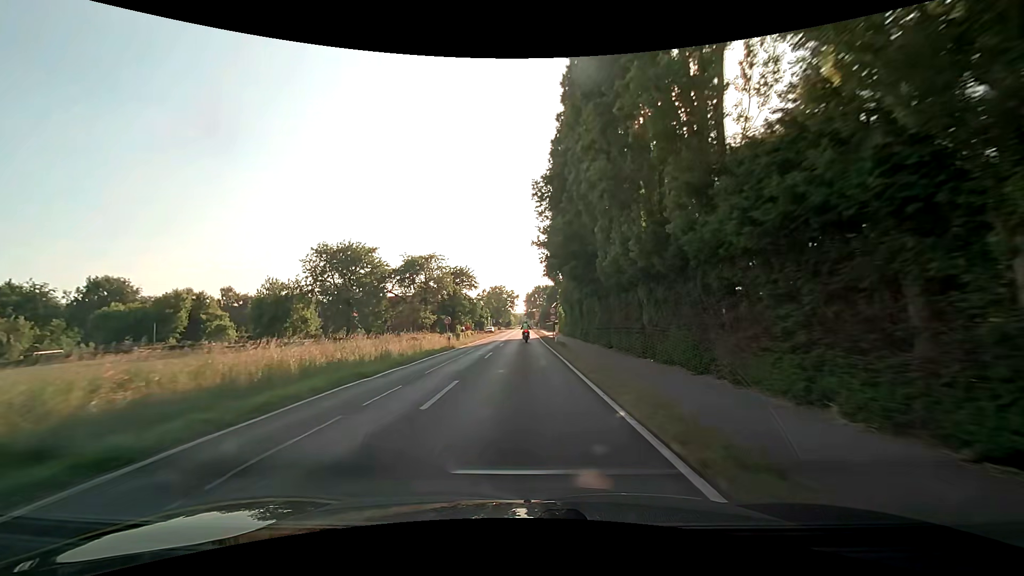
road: secondary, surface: asphalt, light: Day
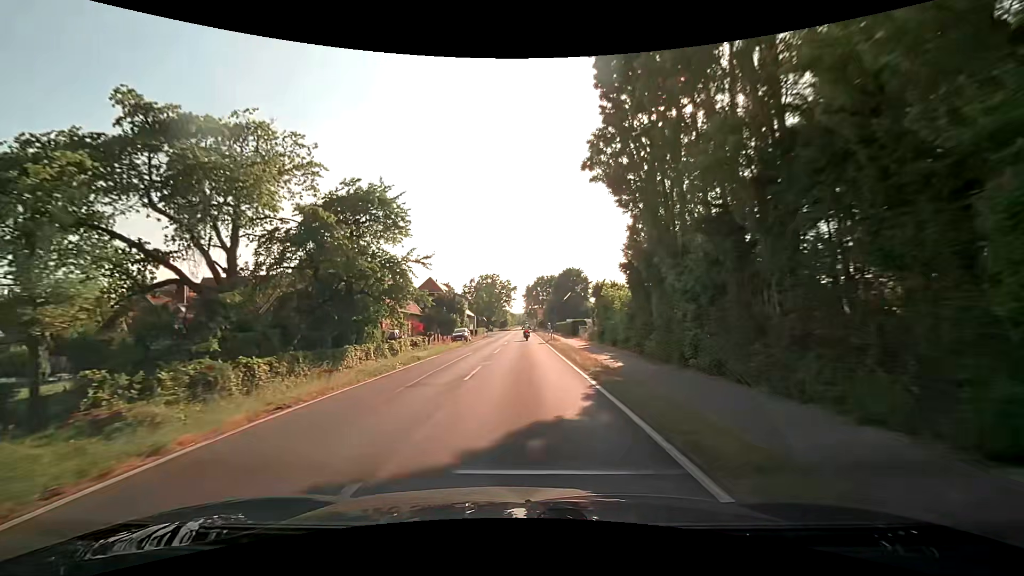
(-0.1, +43.5) m; 0°
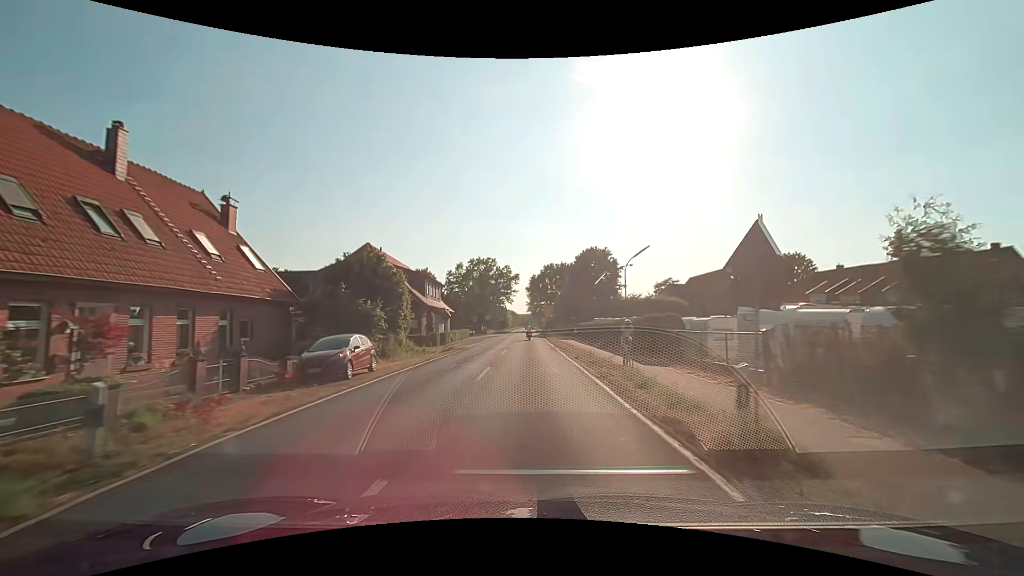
(+0.1, +36.0) m; 0°
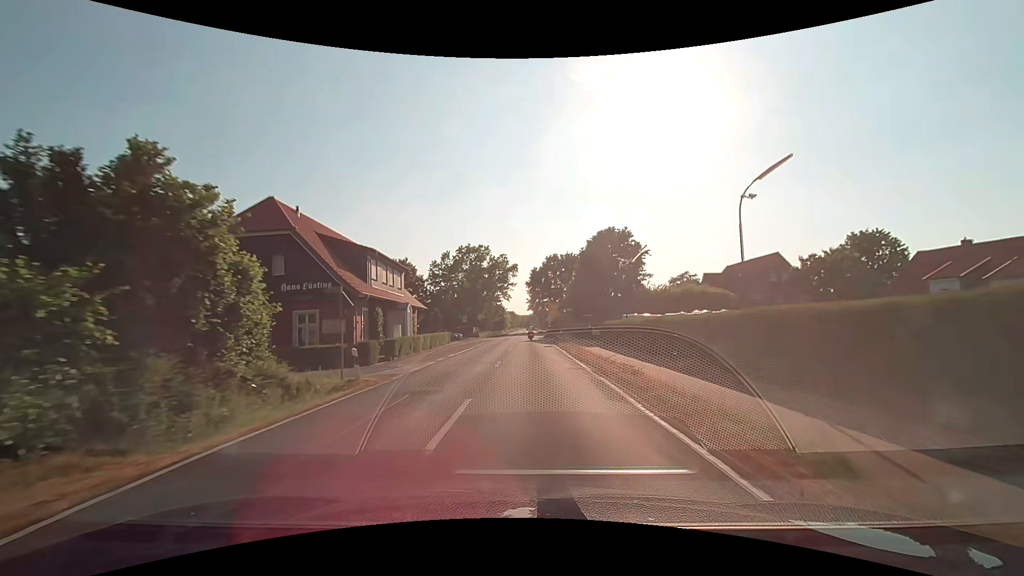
(0.0, +19.1) m; 0°
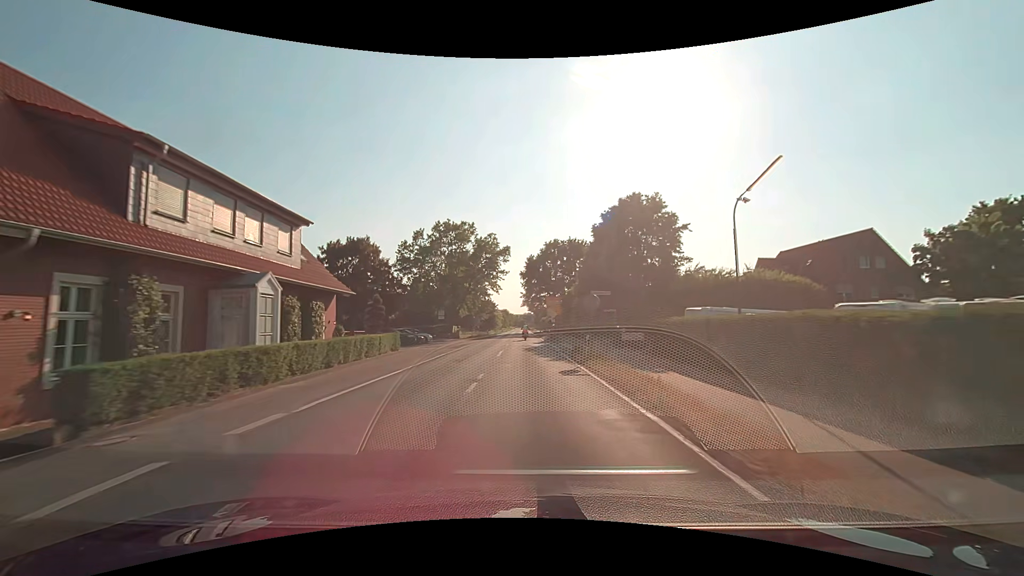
(0.0, +19.6) m; 0°
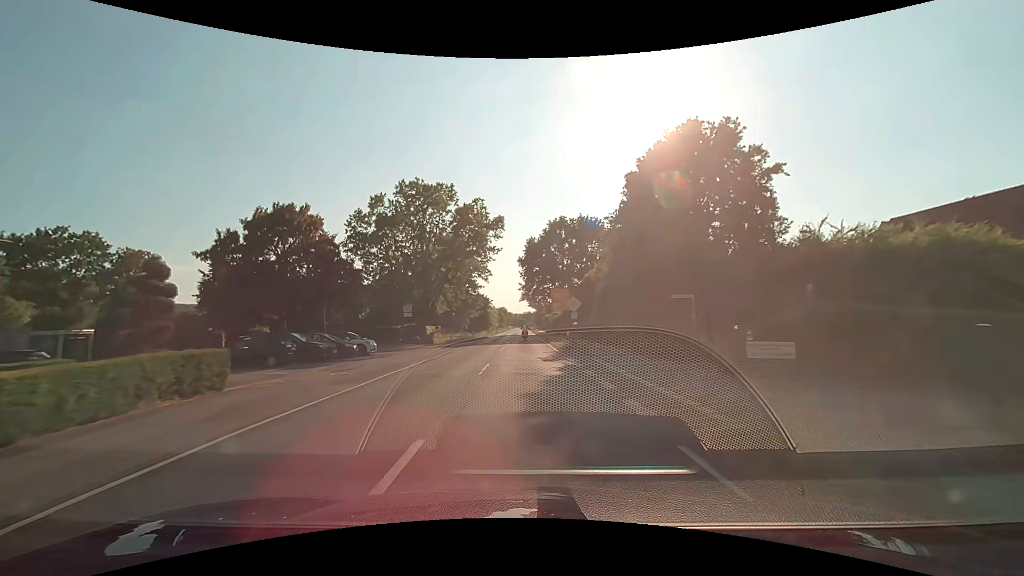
(+0.1, +19.9) m; 0°
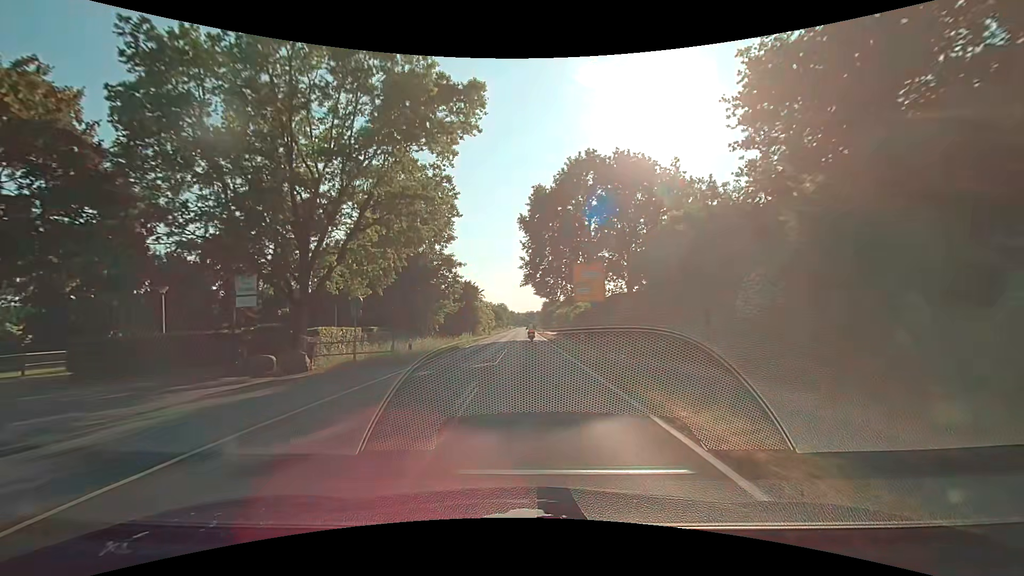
(-0.1, +29.7) m; 0°
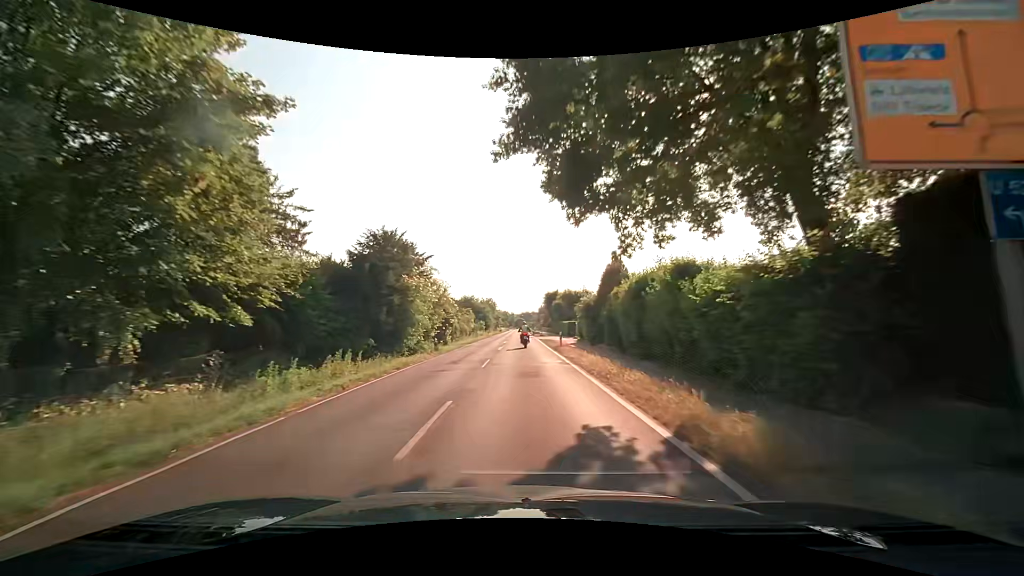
(+0.1, +38.8) m; 0°
(0, +10) (0, +20) (0, +30) (0, +40) (0, +50) (0, +60) (0, +70) (0, +80) (0, +90) (0, +100) m
